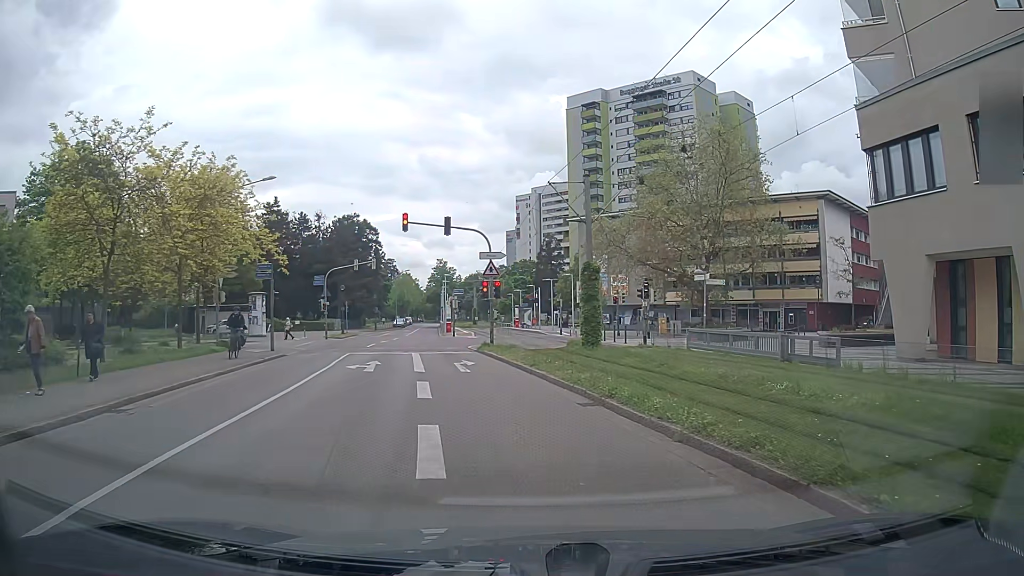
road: residential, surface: asphalt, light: Day
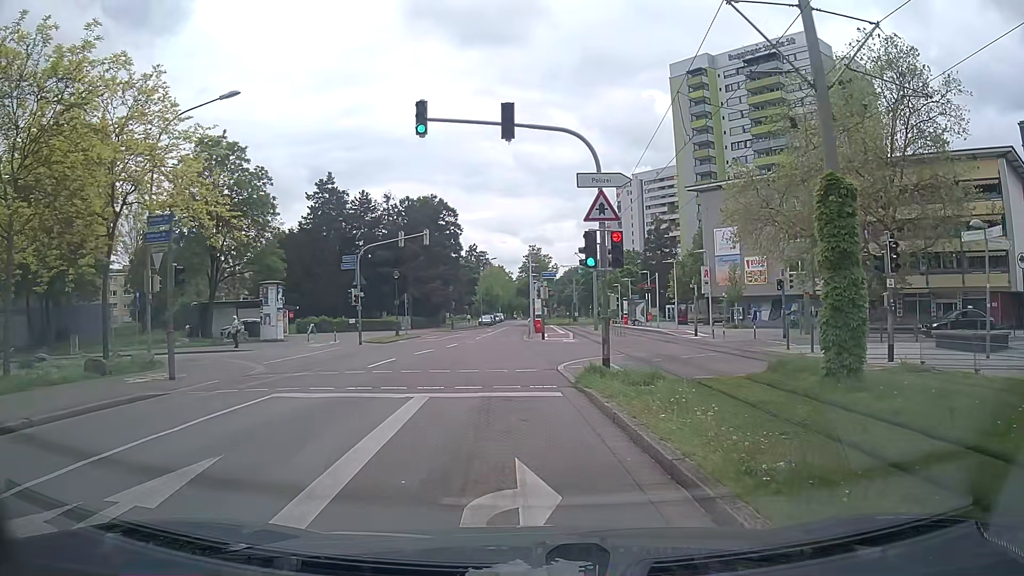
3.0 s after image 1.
(-1.0, +16.2) m; -10°
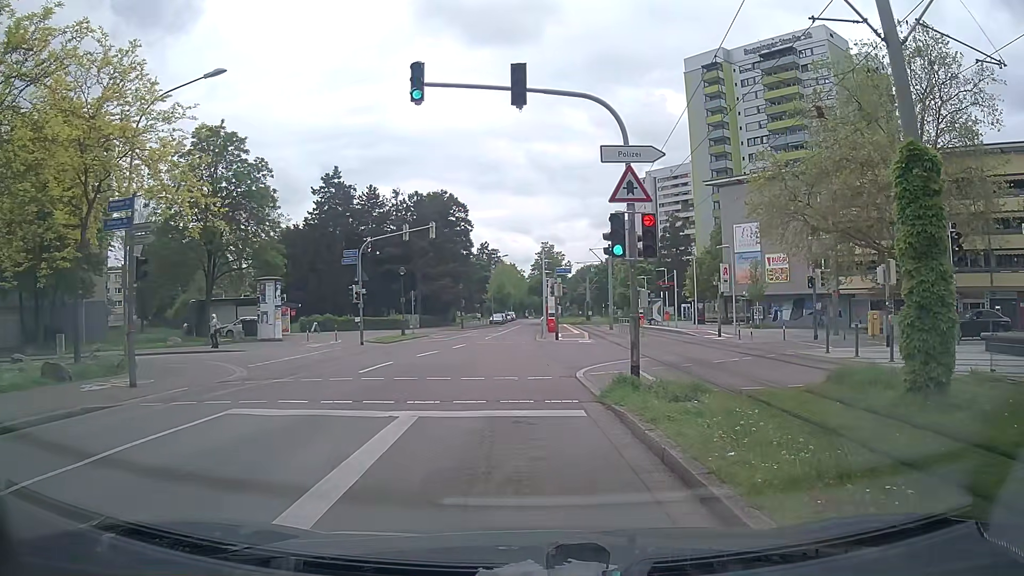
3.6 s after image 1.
(0.0, +2.3) m; +1°
